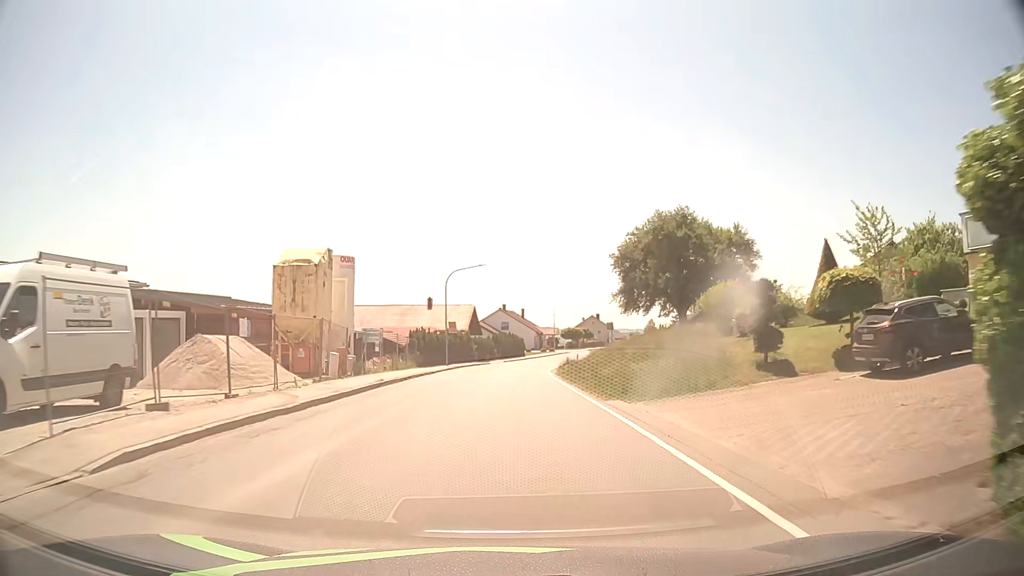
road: secondary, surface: asphalt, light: Day
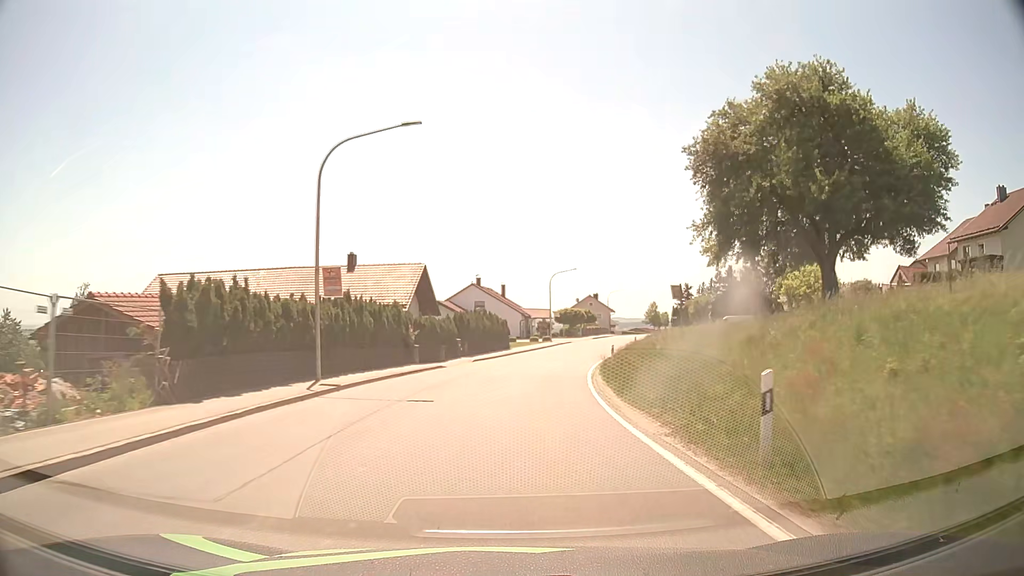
(+0.2, +30.8) m; +2°
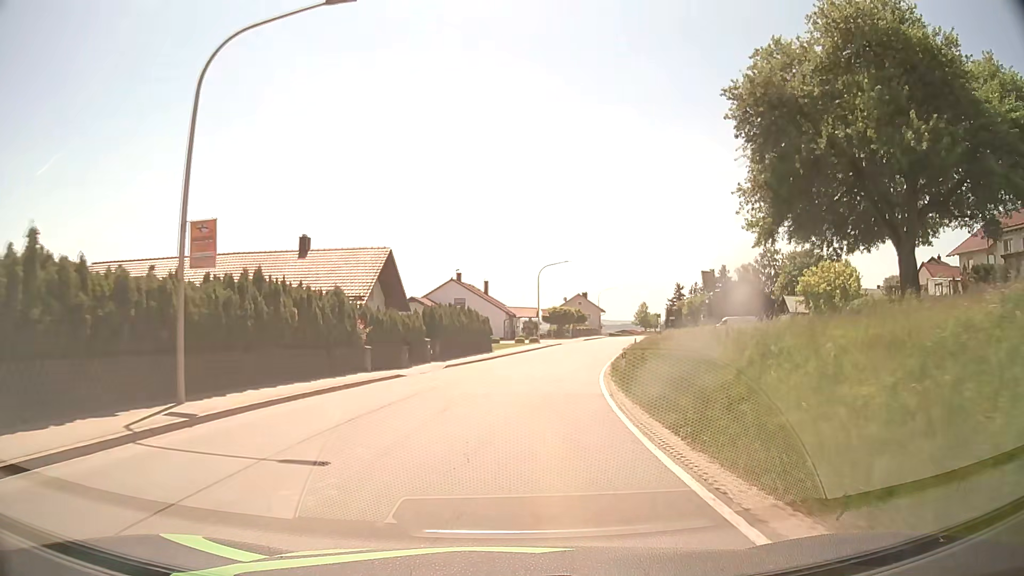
(+0.1, +7.7) m; +1°
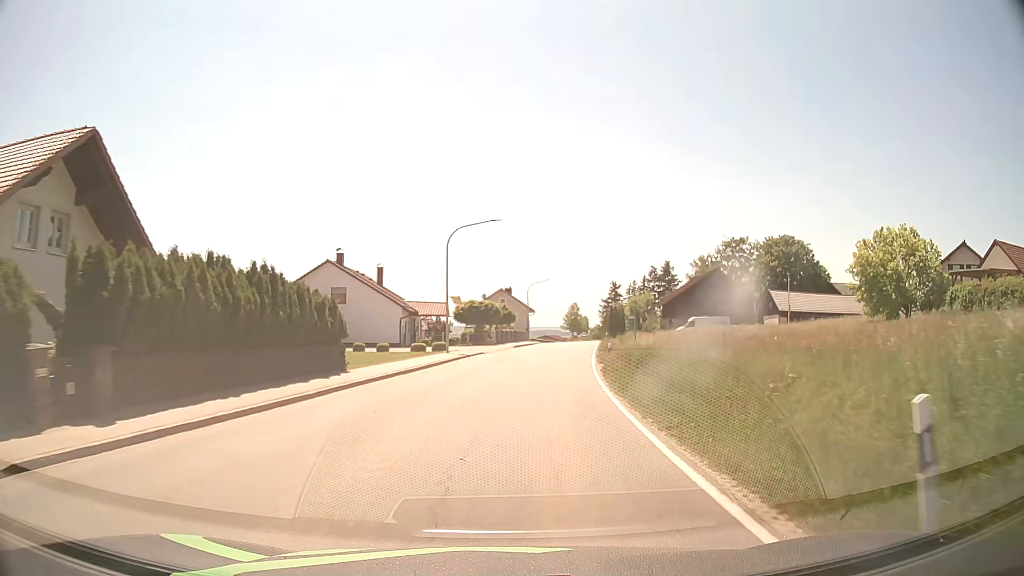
(+1.3, +22.9) m; +7°
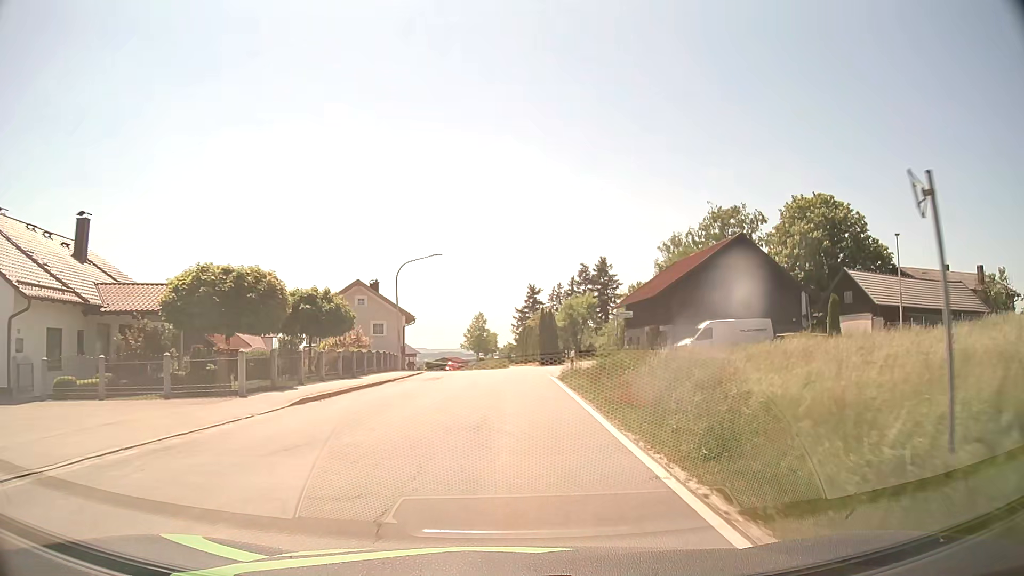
(+3.2, +37.6) m; +8°
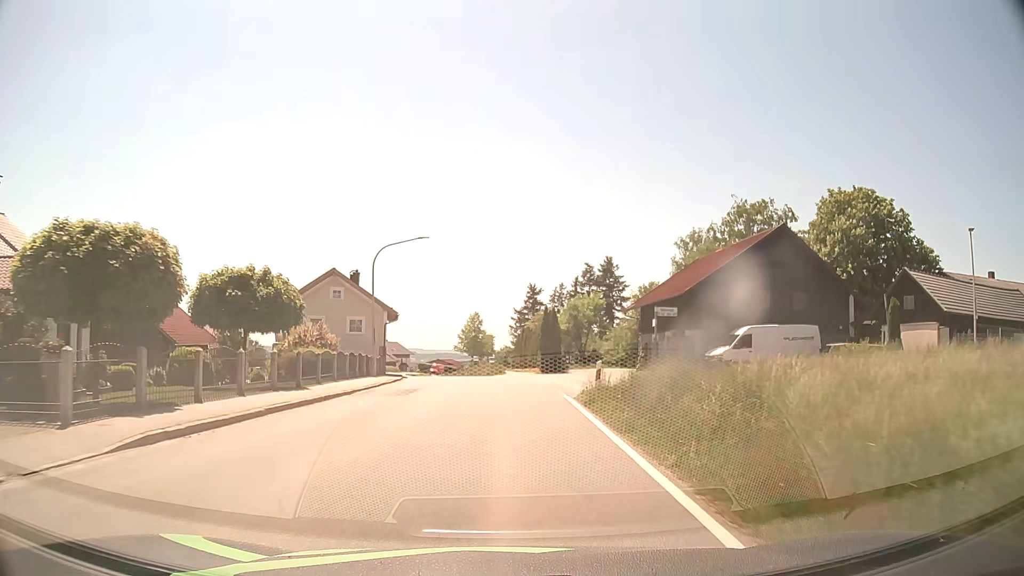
(0.0, +7.5) m; 0°
